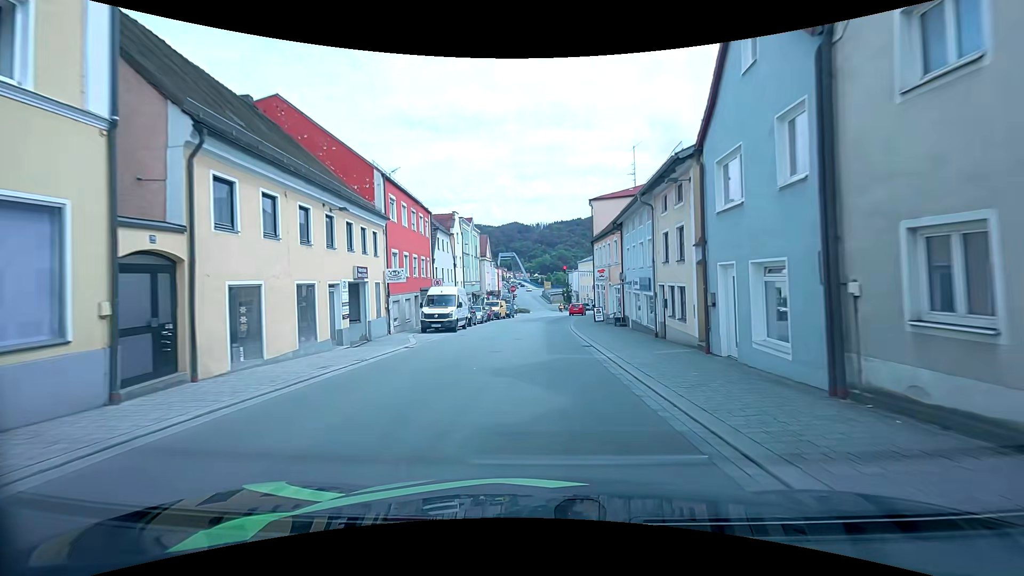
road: tertiary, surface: asphalt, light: Day
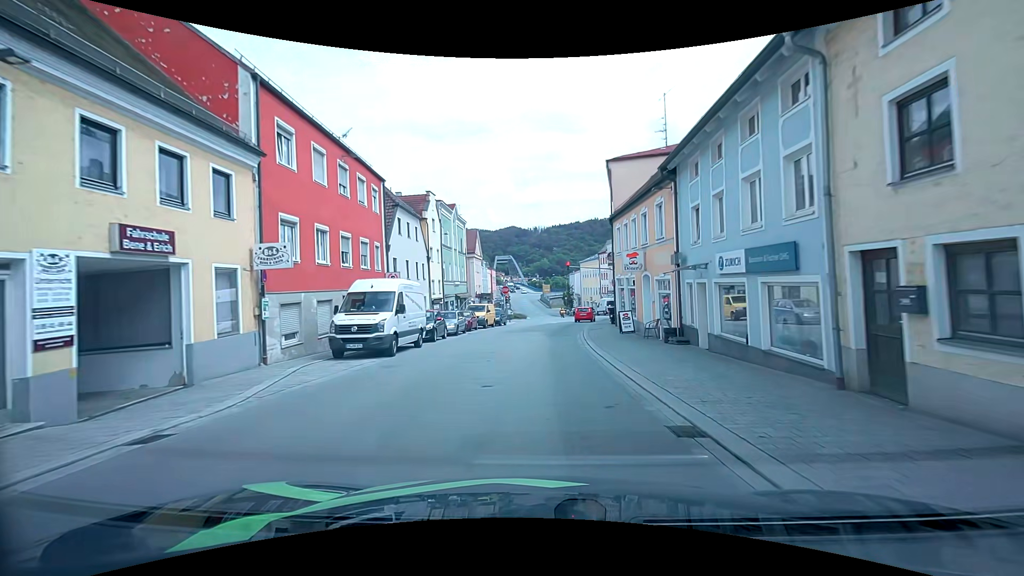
(0.0, +11.5) m; 0°
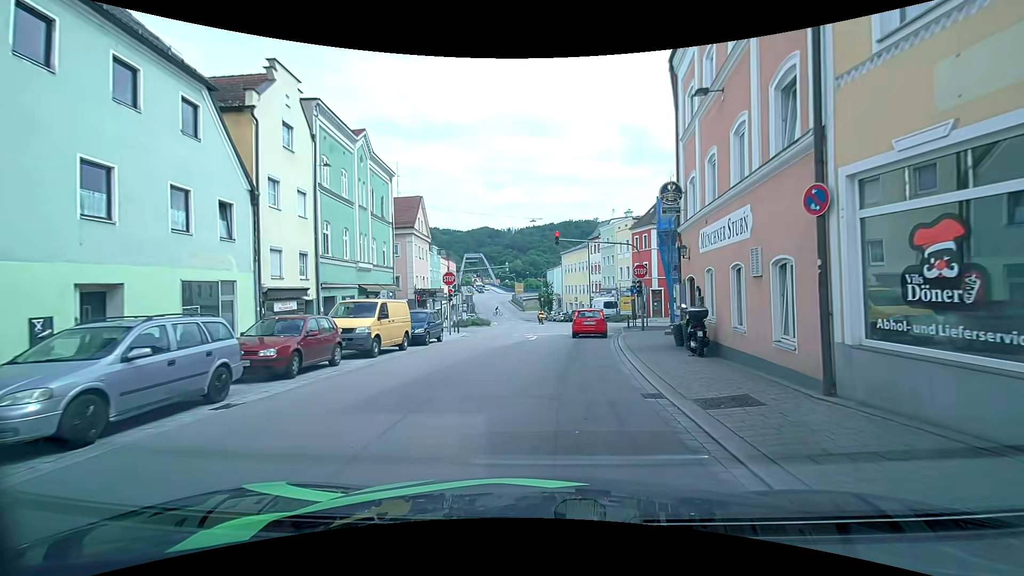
(+0.3, +22.0) m; +2°
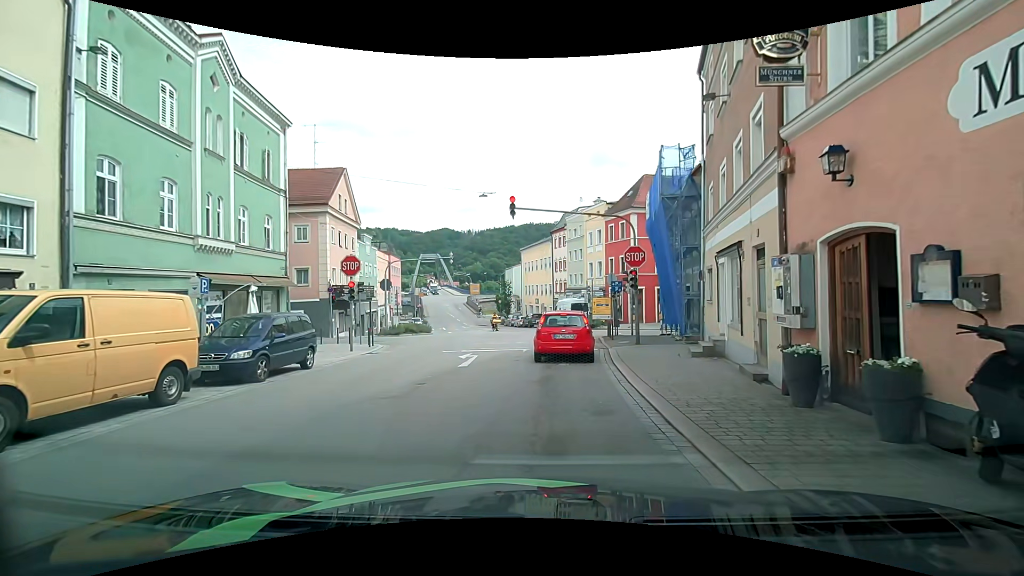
(+0.4, +10.0) m; +4°
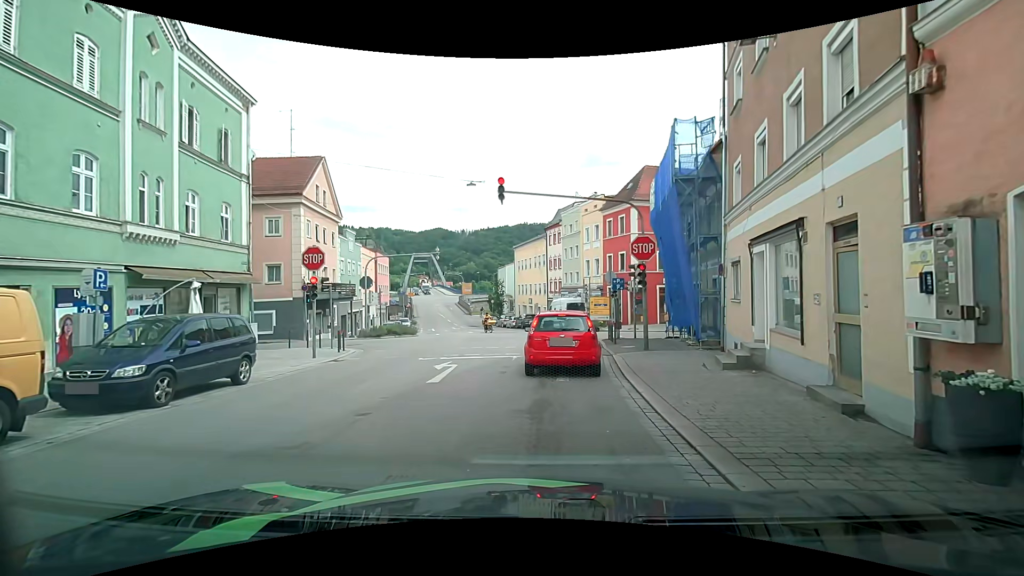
(0.0, +2.8) m; +1°
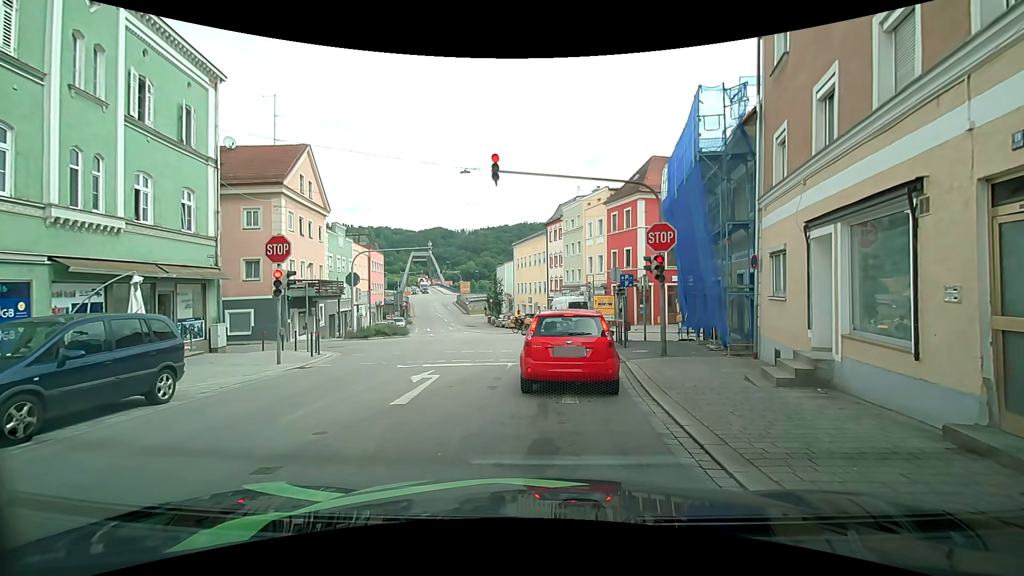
(0.0, +2.4) m; 0°
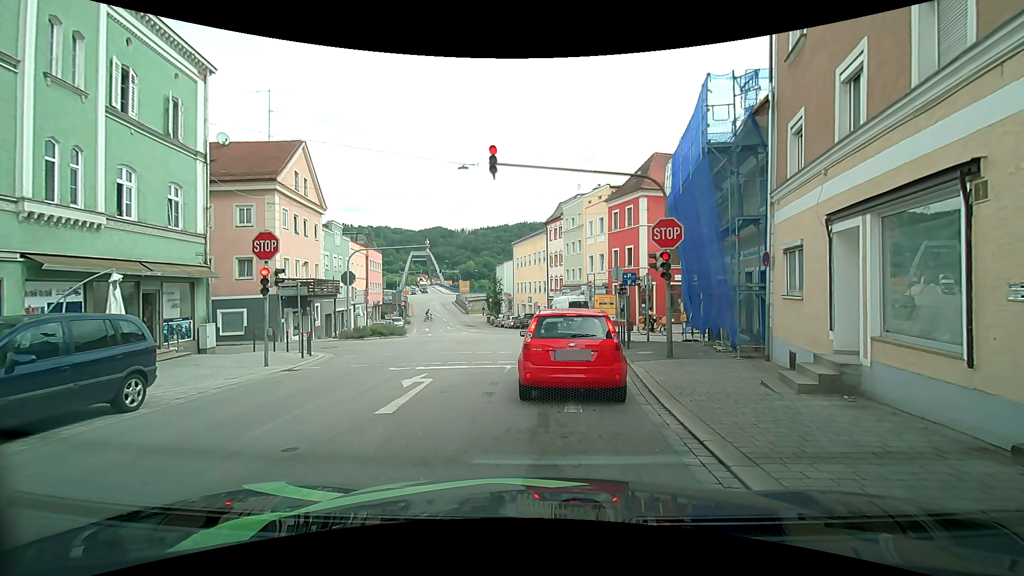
(0.0, +0.8) m; 0°
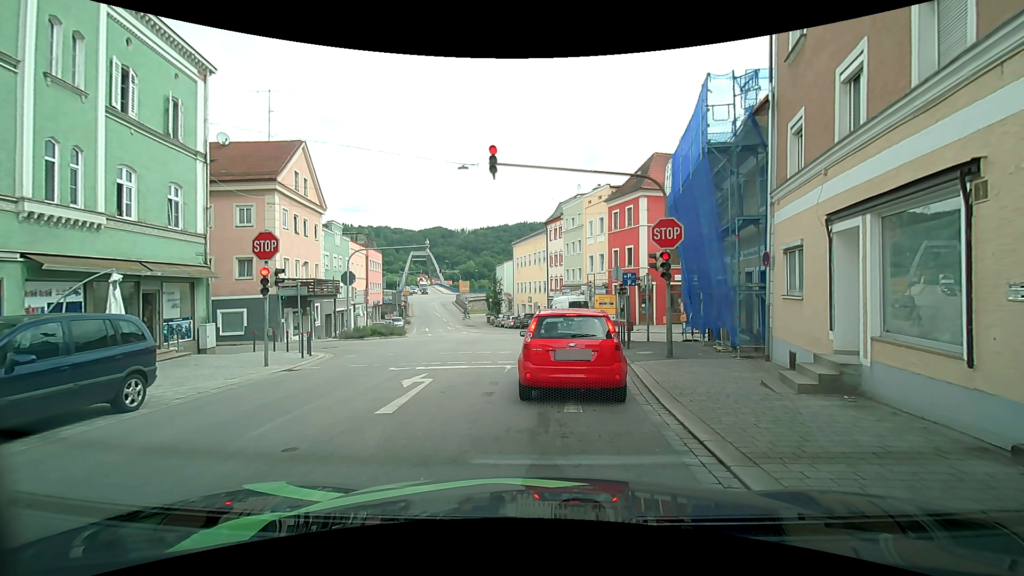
(0.0, 0.0) m; 0°
